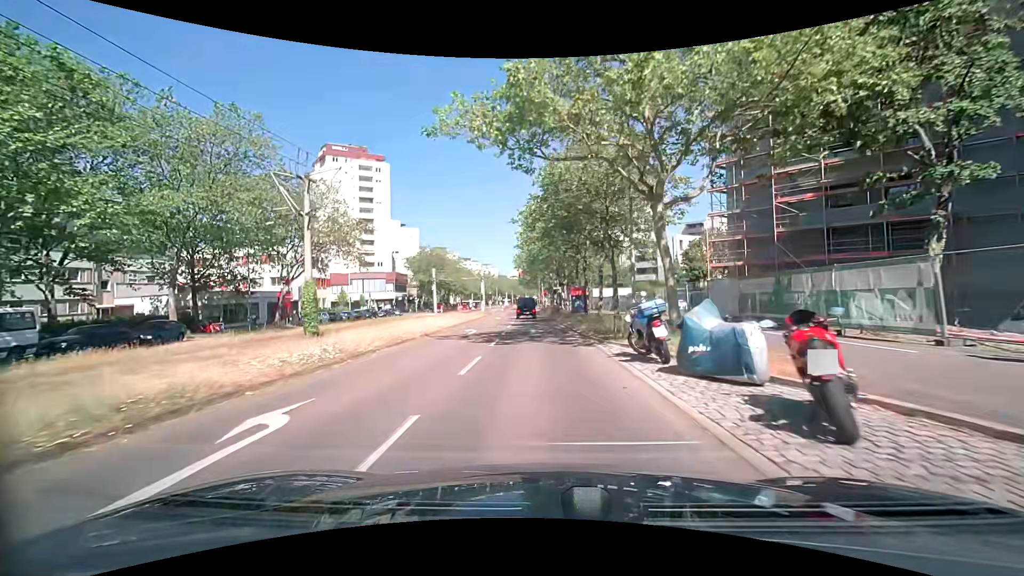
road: tertiary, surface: asphalt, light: Day
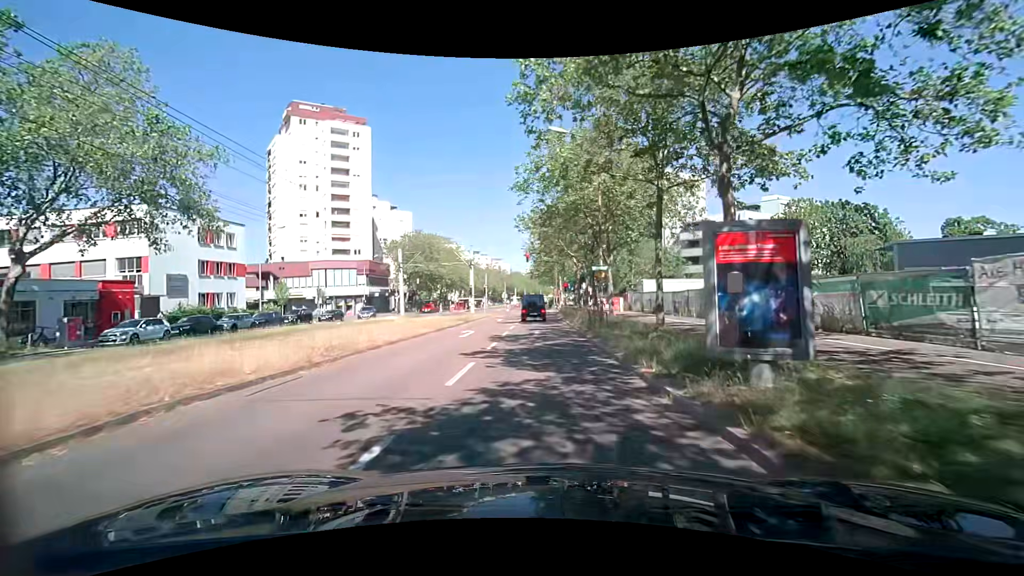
(-0.4, +26.9) m; -2°
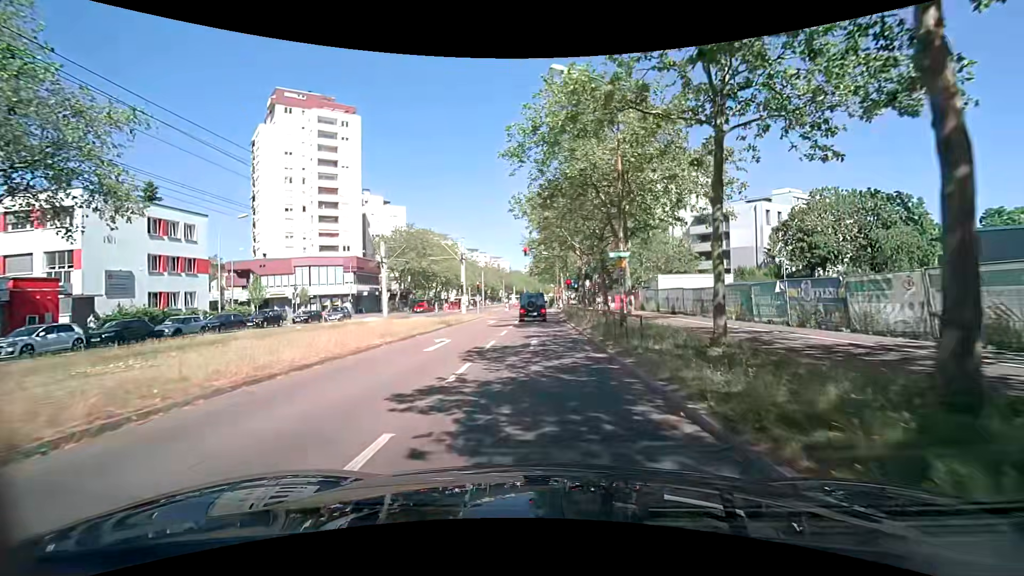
(0.0, +5.9) m; 0°
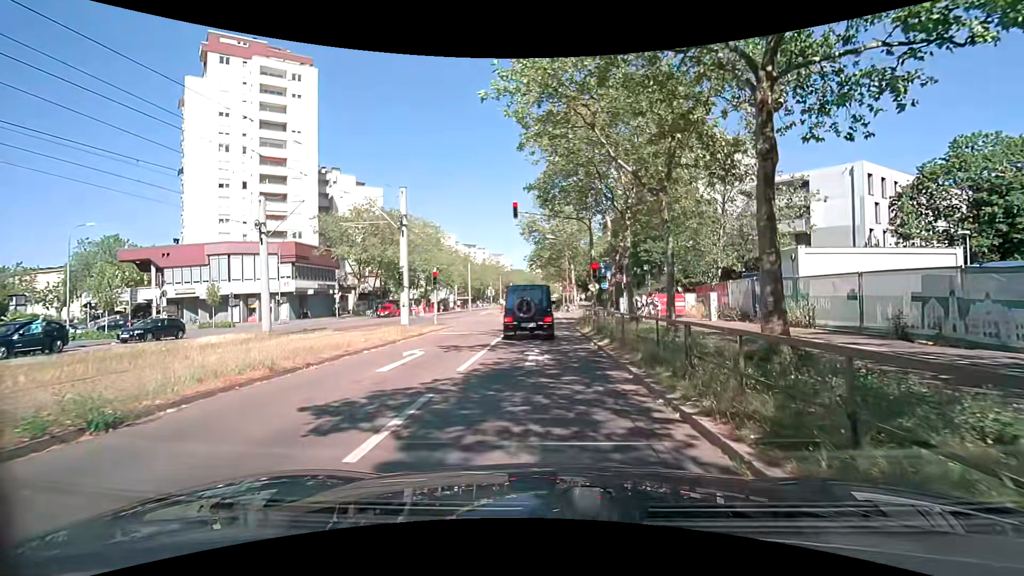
(-0.1, +21.1) m; 0°
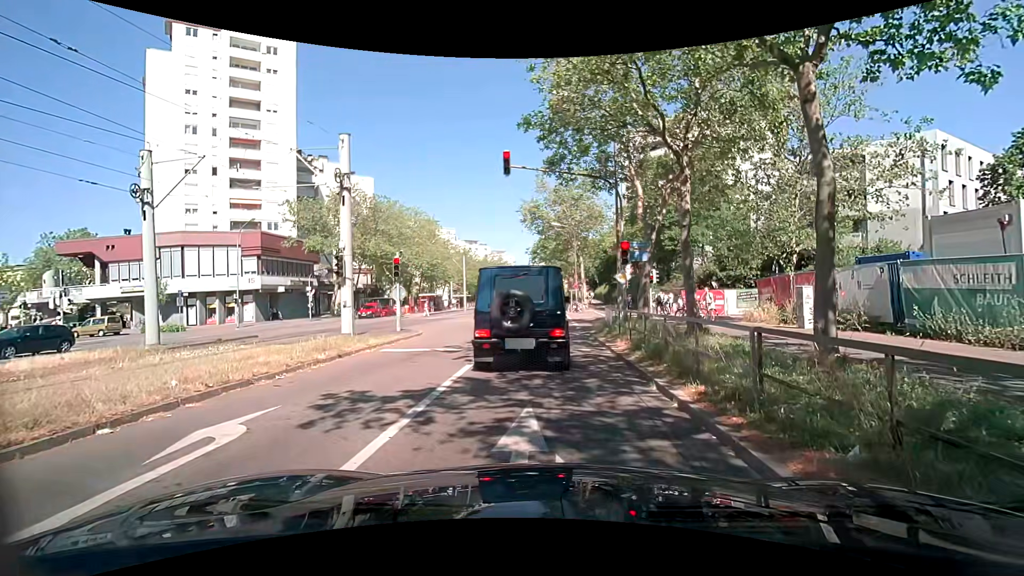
(-0.1, +8.1) m; +2°
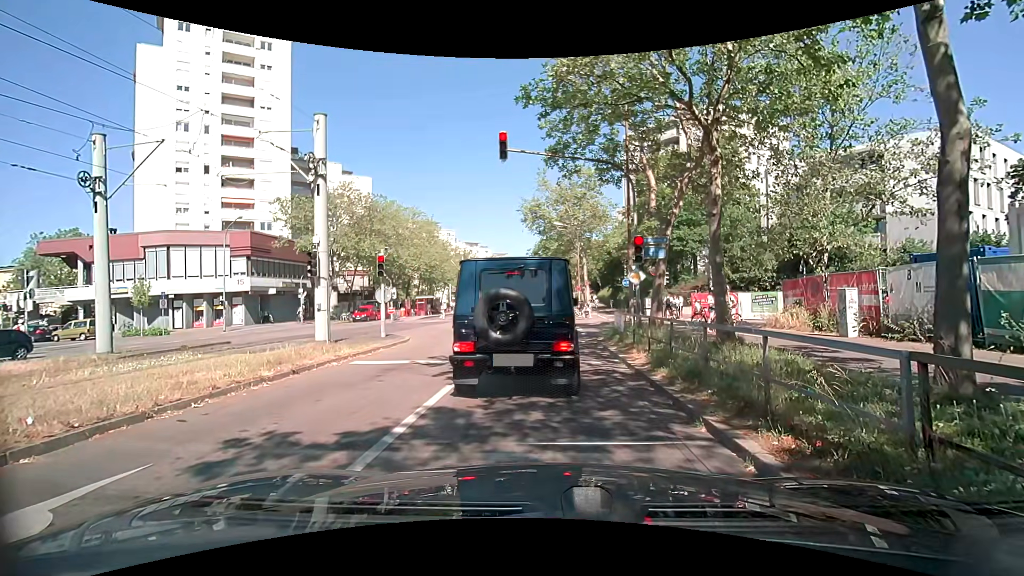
(-0.1, +2.1) m; -1°
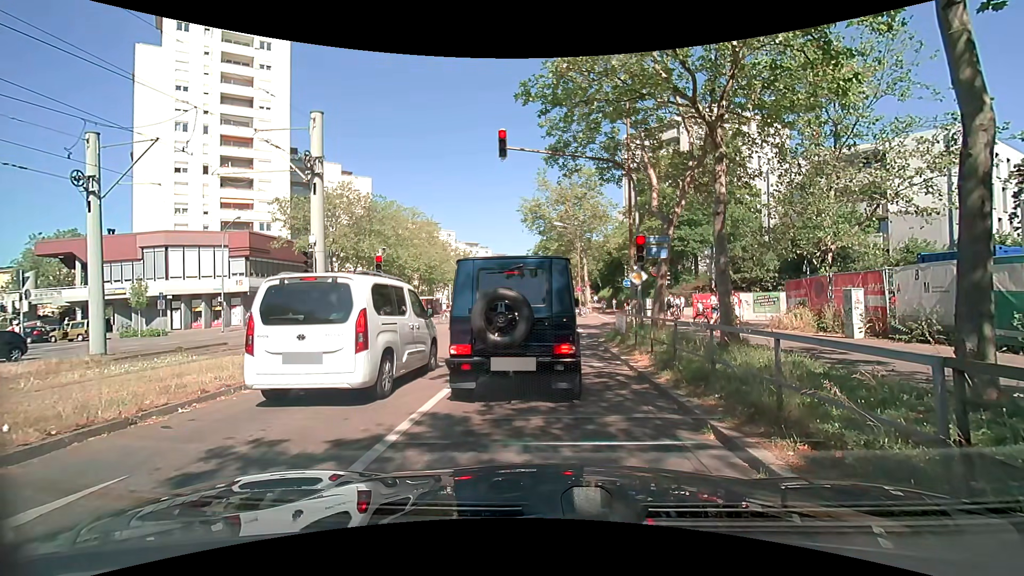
(0.0, +0.3) m; 0°
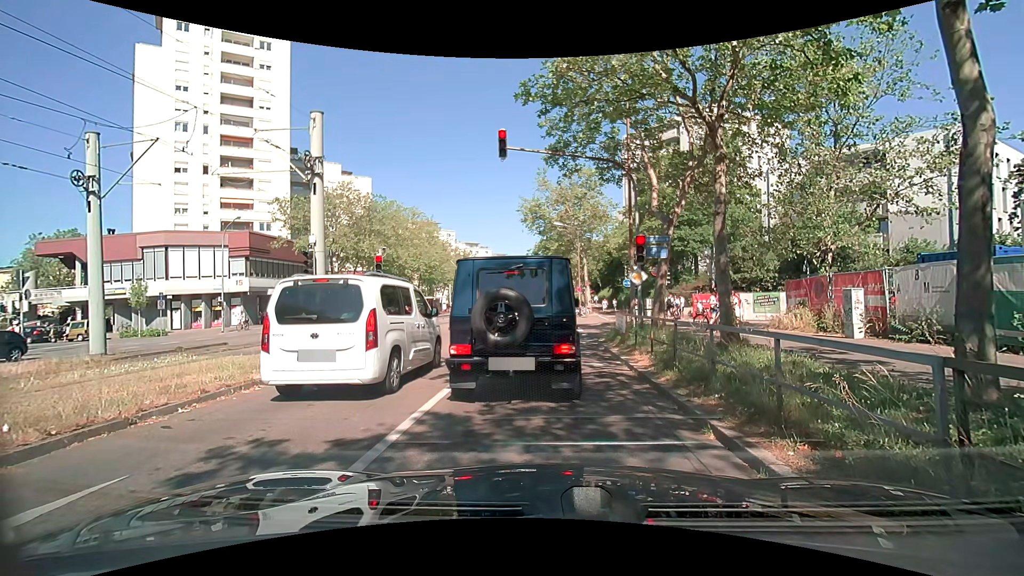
(0.0, 0.0) m; 0°
